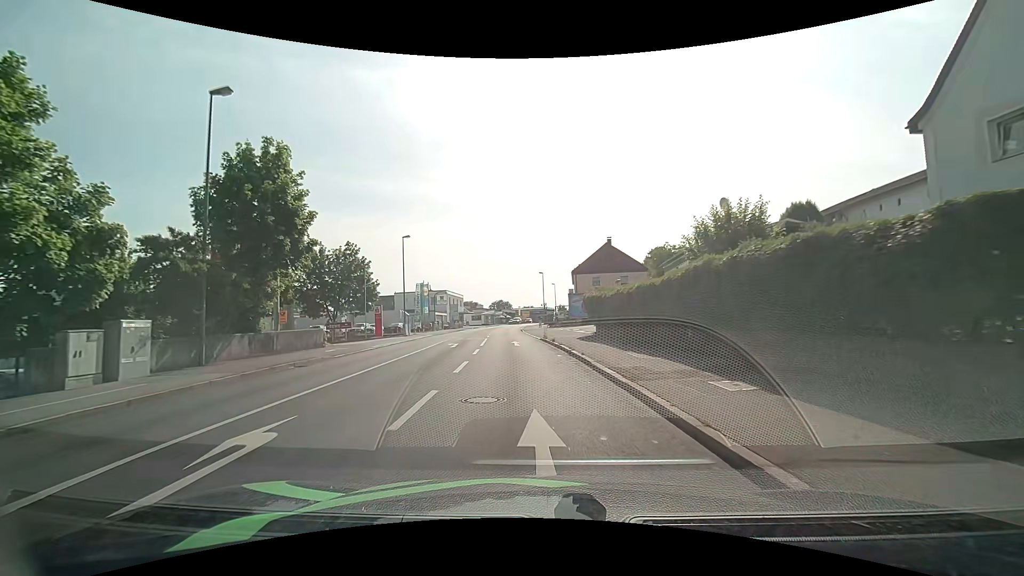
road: tertiary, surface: asphalt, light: Day
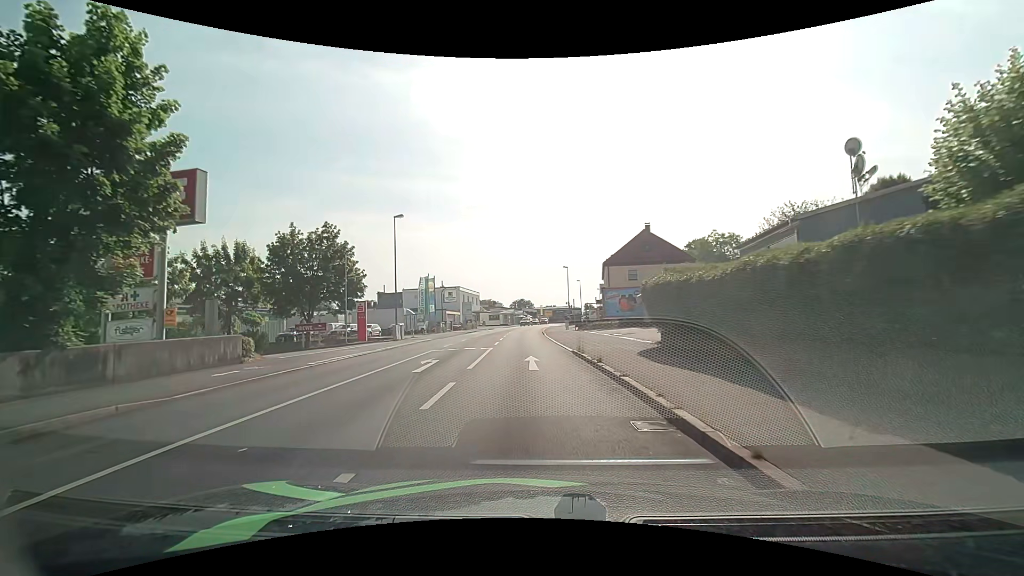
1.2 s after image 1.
(-0.2, +10.7) m; -2°
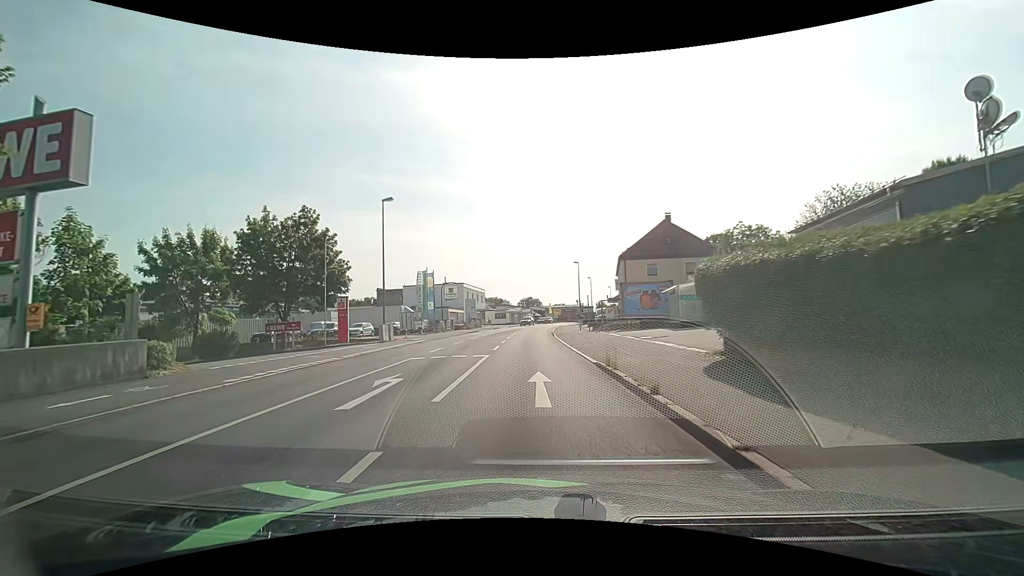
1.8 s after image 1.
(-0.1, +5.4) m; -1°
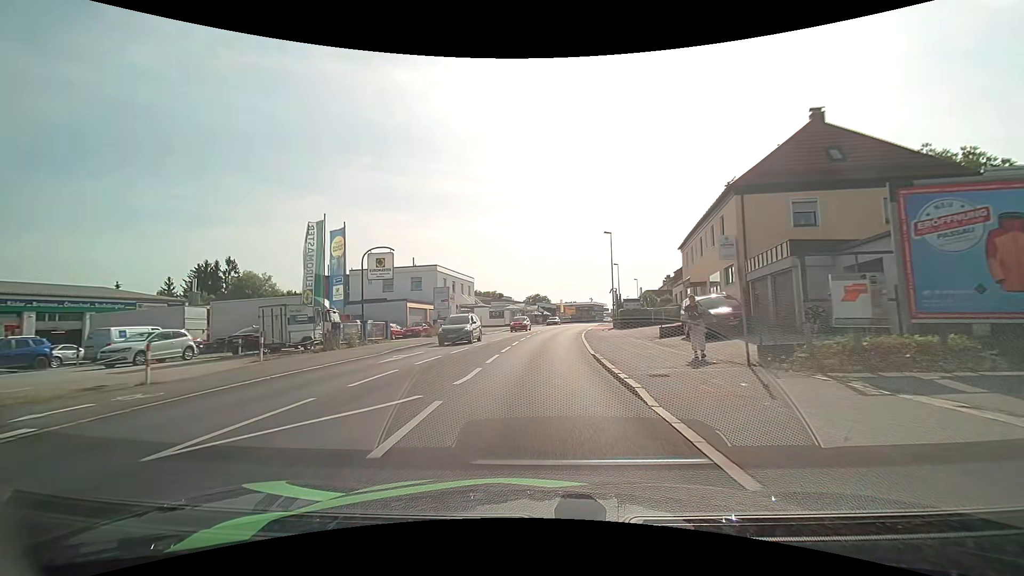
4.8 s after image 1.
(-0.4, +28.5) m; -1°
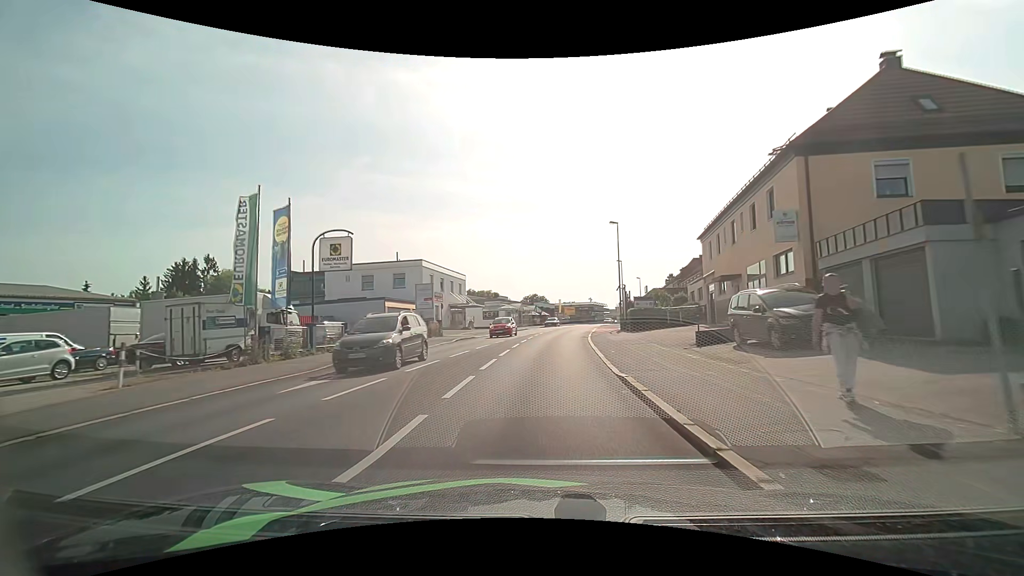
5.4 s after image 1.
(0.0, +6.2) m; 0°
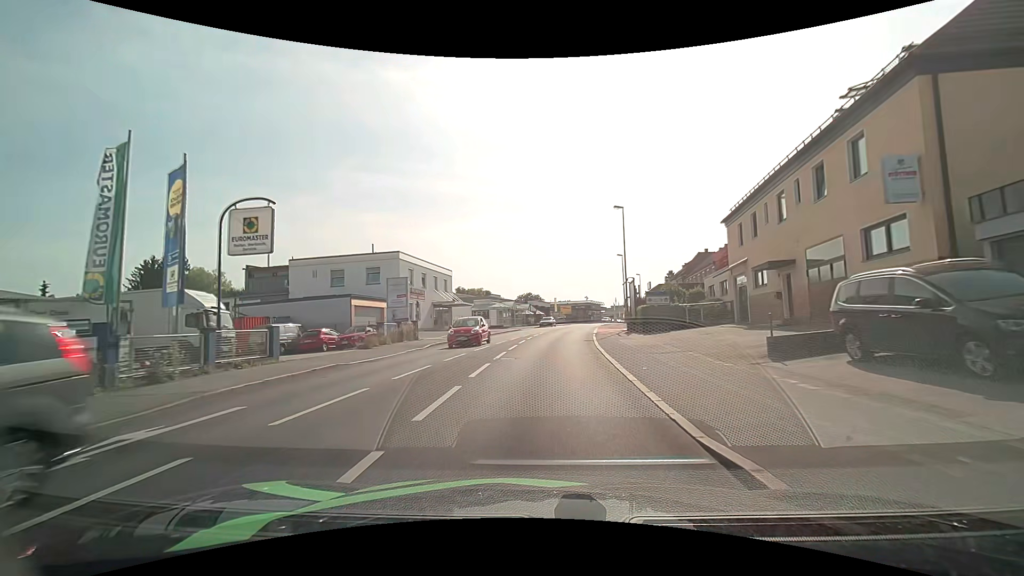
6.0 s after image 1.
(0.0, +6.4) m; +1°
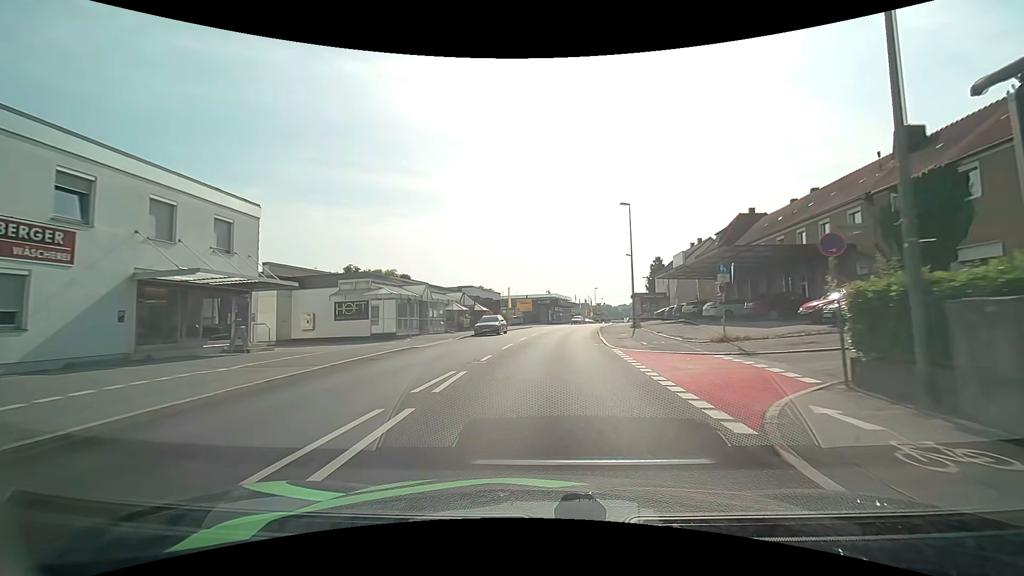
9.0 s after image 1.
(+1.3, +34.5) m; +5°
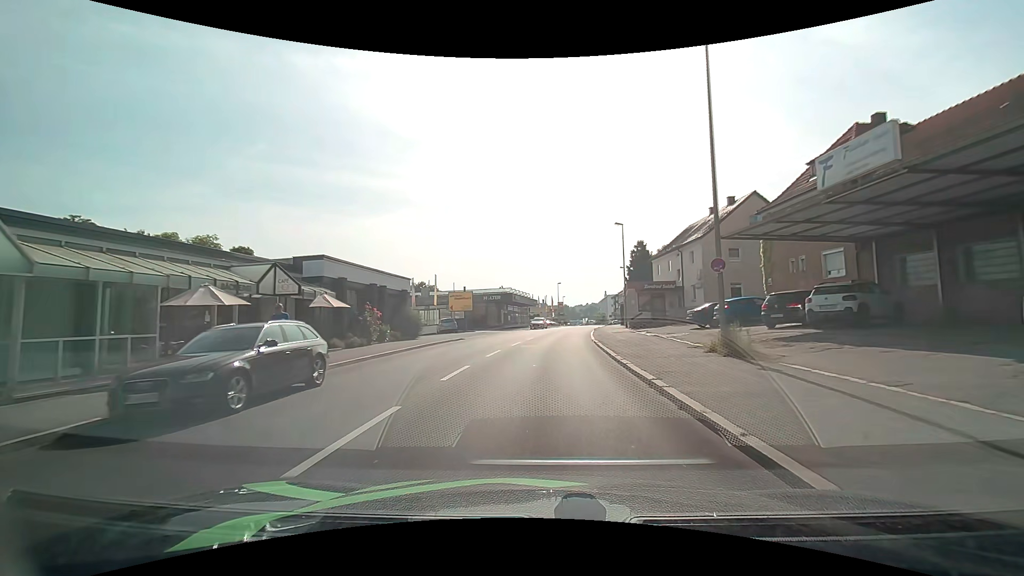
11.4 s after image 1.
(+1.1, +26.7) m; +5°
(0, +10) (+1, +20) (+1, +30) (+2, +40) (+4, +50) (+5, +60) (+7, +70) (+8, +79) (+10, +89) (+11, +99) m
